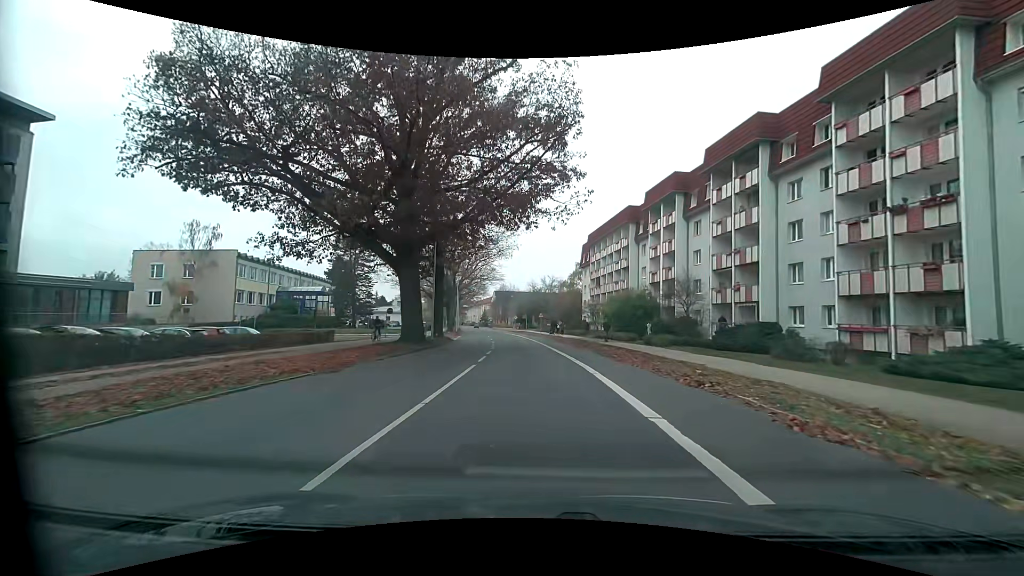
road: tertiary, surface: asphalt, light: Day
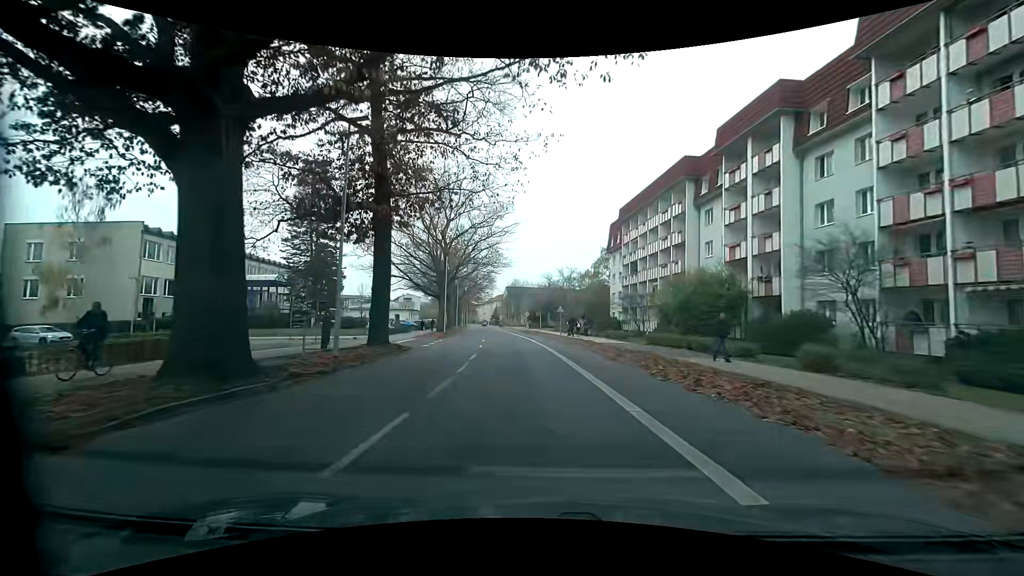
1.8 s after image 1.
(-0.1, +18.8) m; -1°
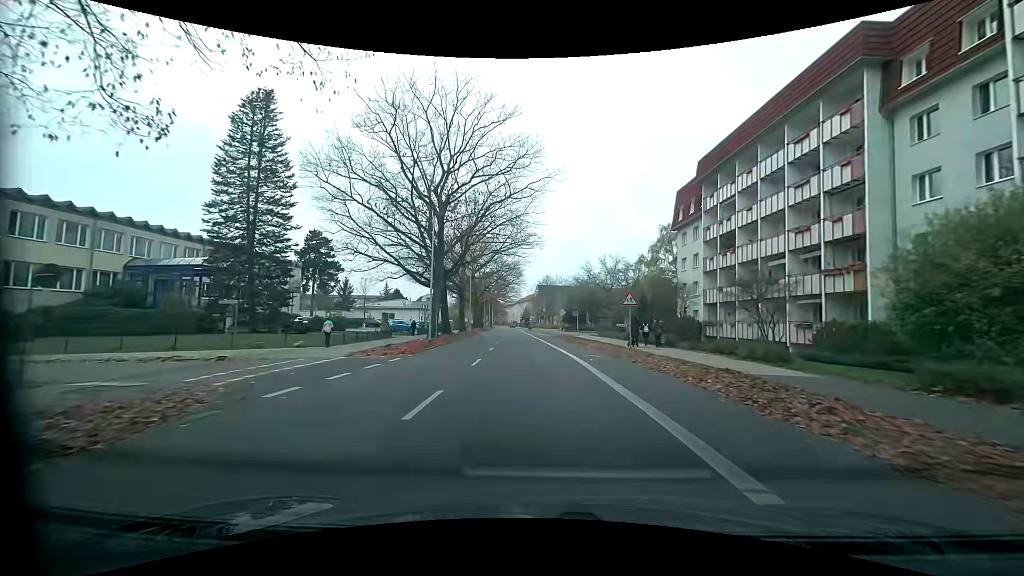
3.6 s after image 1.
(-0.8, +20.2) m; -5°
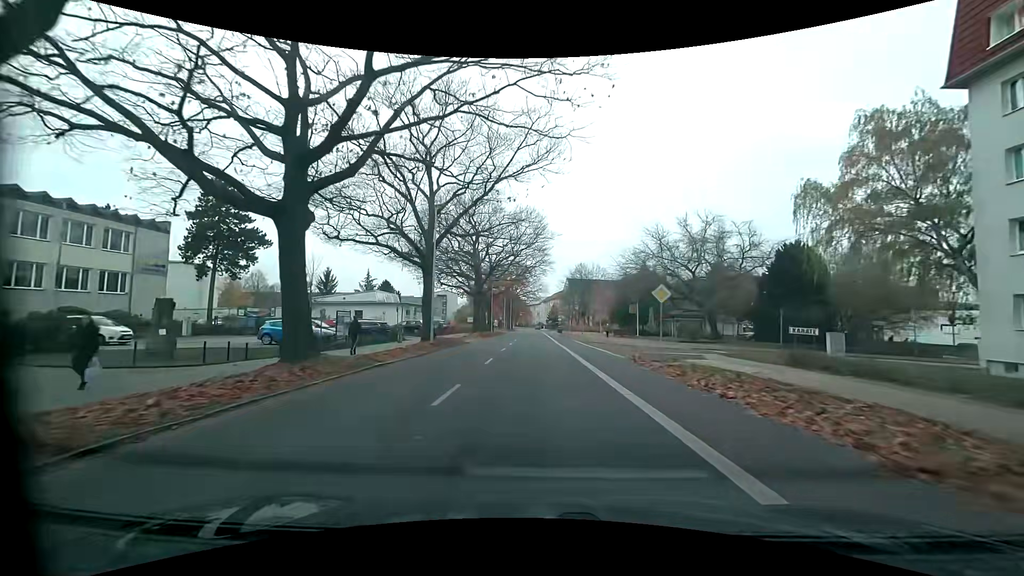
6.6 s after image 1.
(-0.5, +35.1) m; -1°
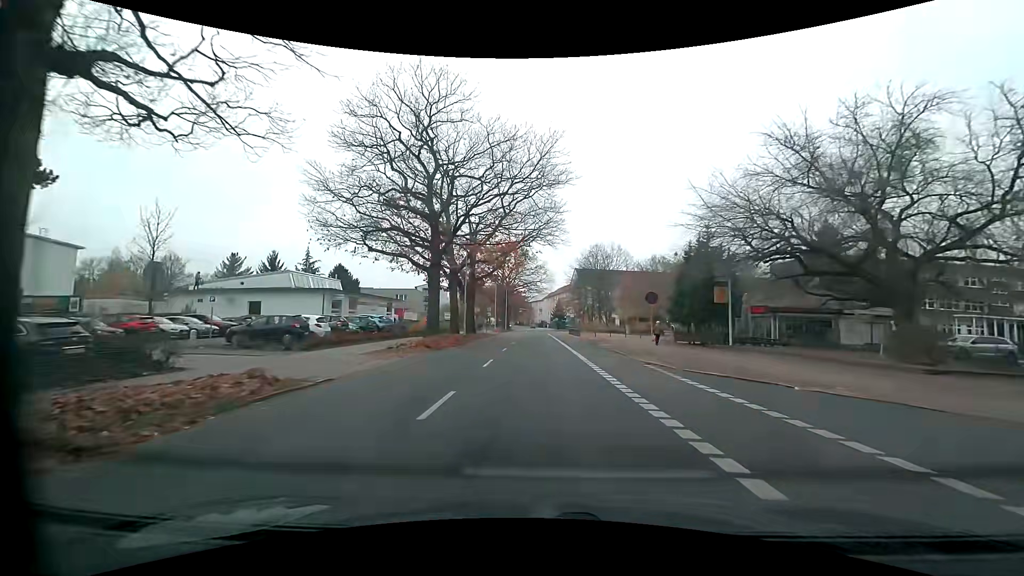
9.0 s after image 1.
(-0.5, +28.3) m; -1°
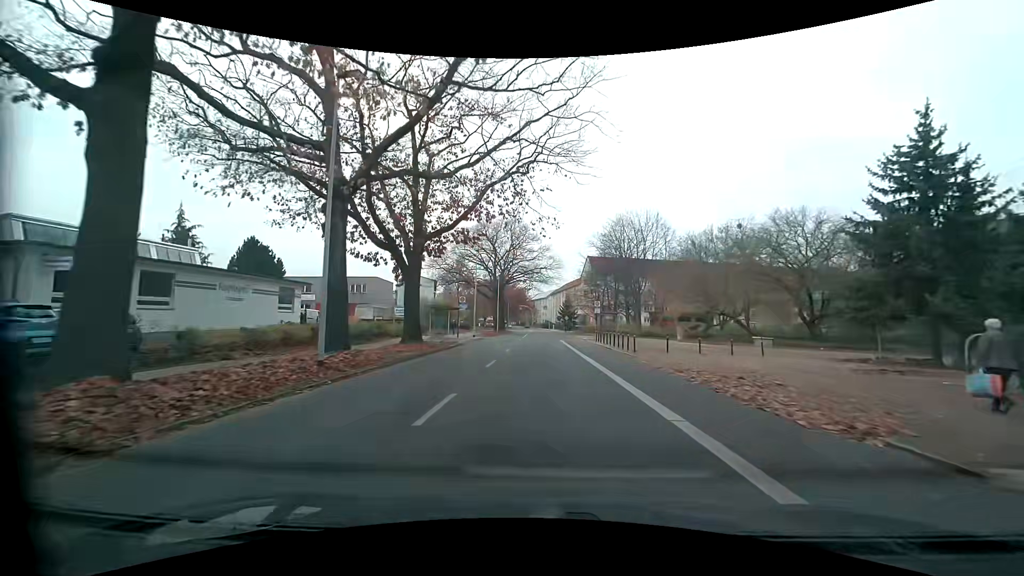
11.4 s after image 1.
(0.0, +27.6) m; 0°
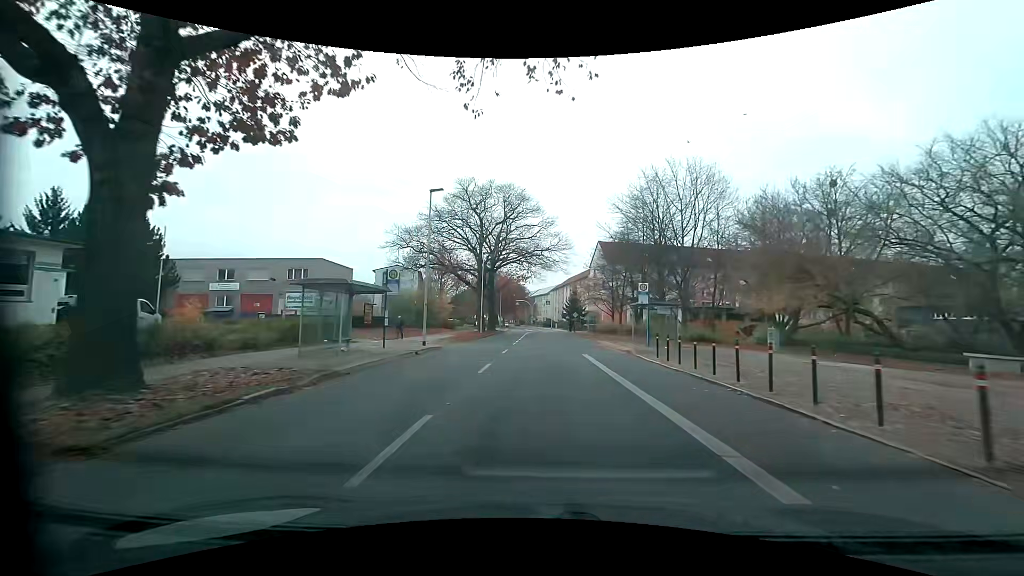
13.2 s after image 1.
(-0.1, +20.5) m; 0°
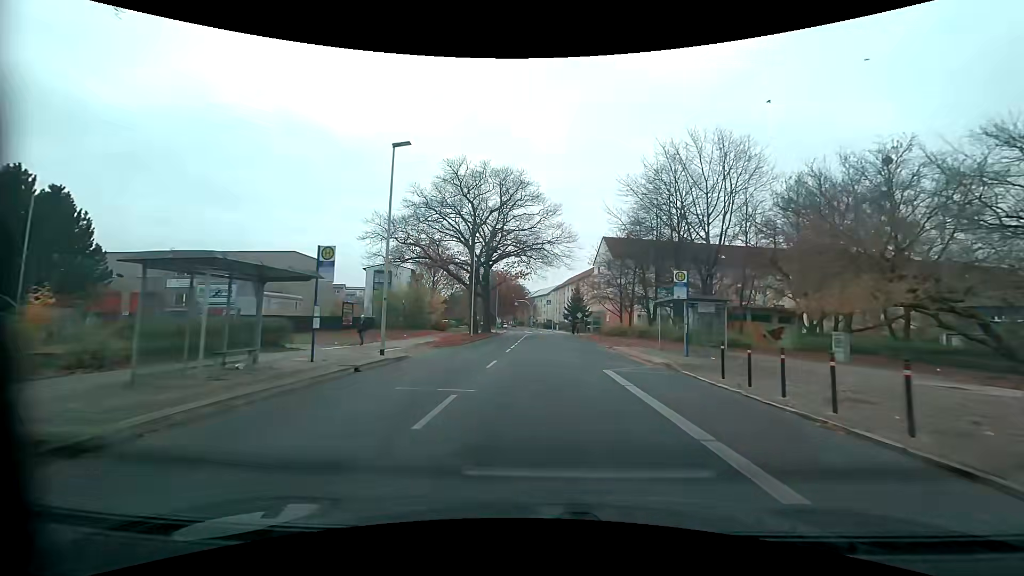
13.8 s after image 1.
(0.0, +7.0) m; 0°
(0, +10) (0, +20) (0, +30) (0, +40) (0, +50) (+1, +60) (+1, +70) (+1, +80) (+1, +90) (0, +100) m
